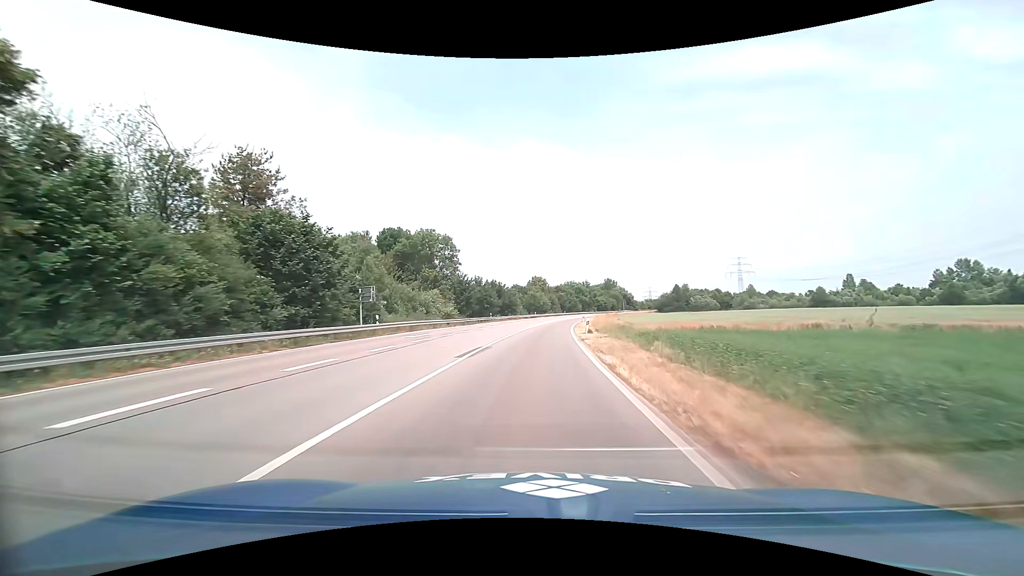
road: primary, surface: asphalt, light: Day
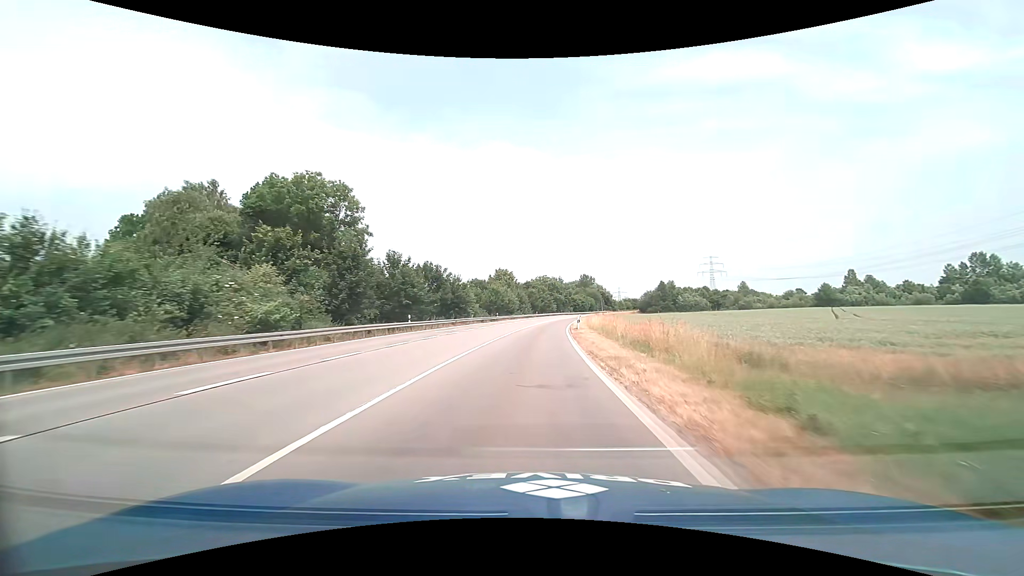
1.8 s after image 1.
(+1.0, +33.1) m; +4°
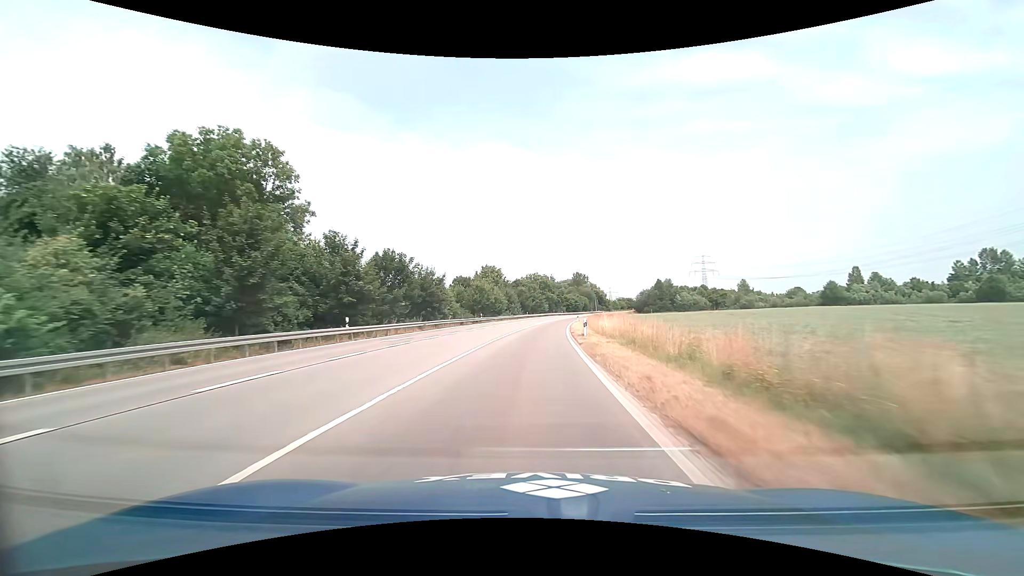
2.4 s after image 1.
(+0.1, +11.5) m; +1°
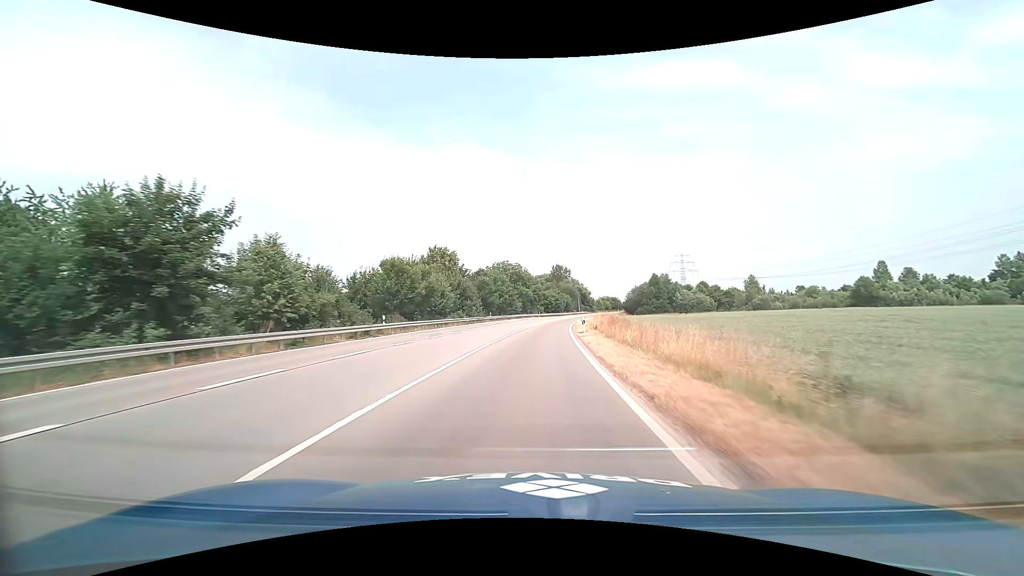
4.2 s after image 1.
(+1.0, +35.7) m; +3°
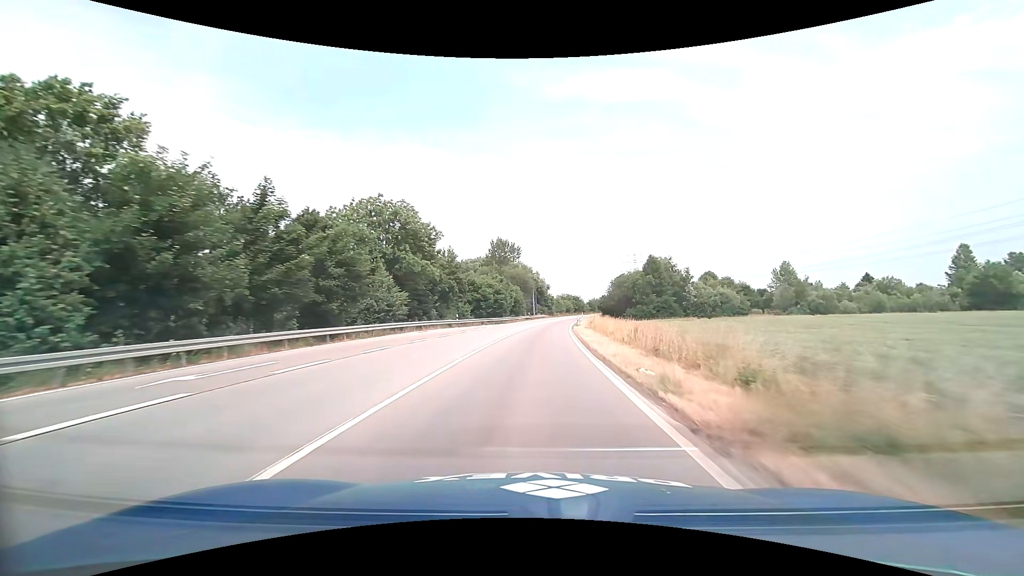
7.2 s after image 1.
(+3.5, +63.0) m; +6°
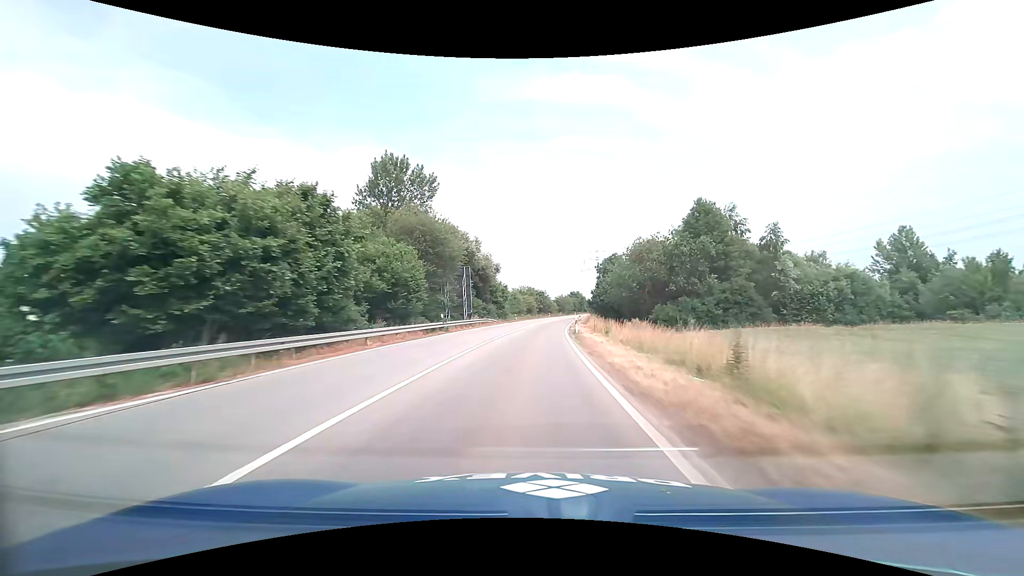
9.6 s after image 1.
(+2.7, +53.1) m; +5°
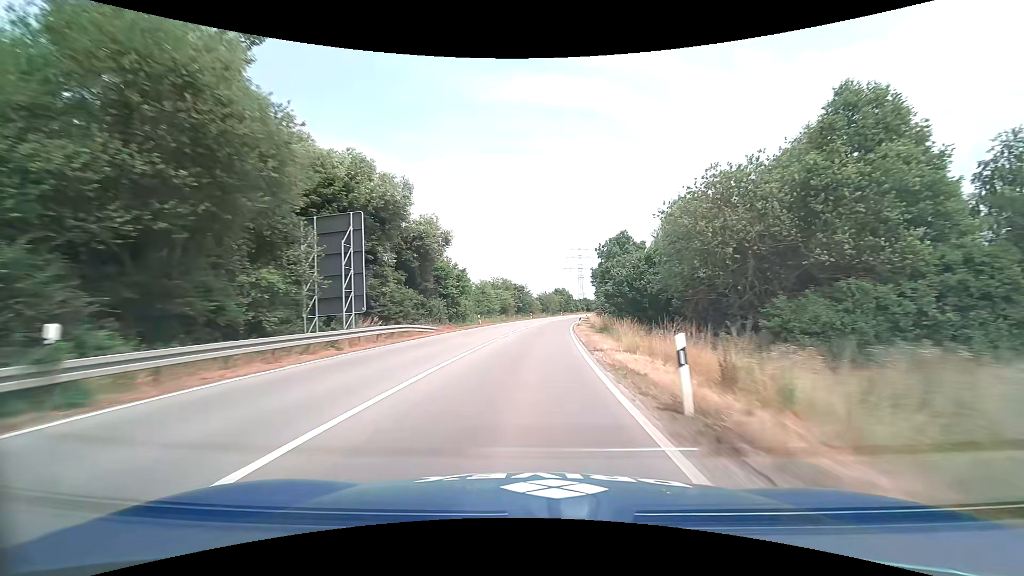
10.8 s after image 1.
(+0.4, +27.4) m; +2°
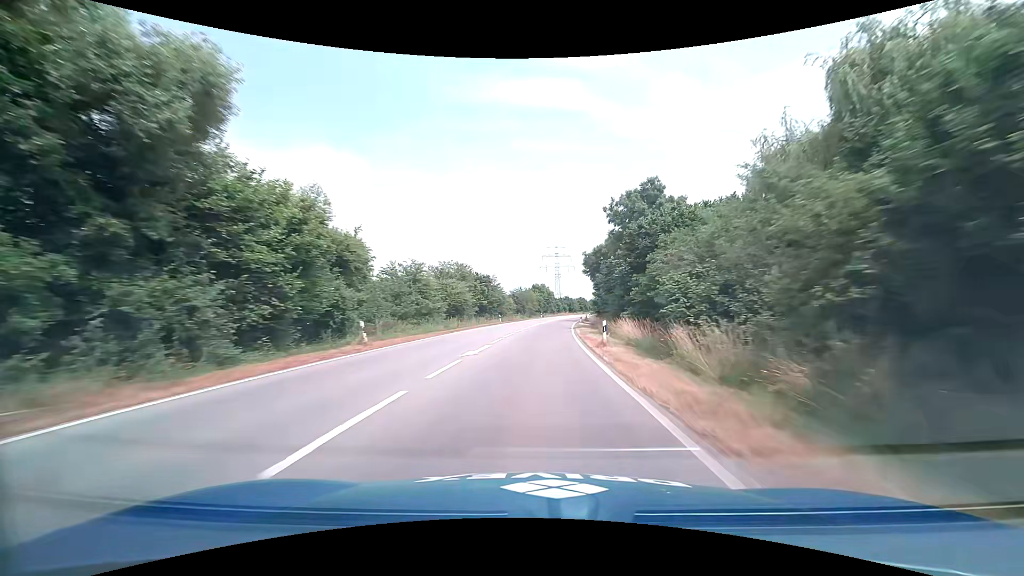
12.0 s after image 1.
(+0.6, +27.8) m; +3°
(0, +10) (0, +20) (+1, +30) (+2, +40) (+2, +50) (+4, +60) (+5, +70) (+6, +80) (+7, +90) (+9, +100) m
